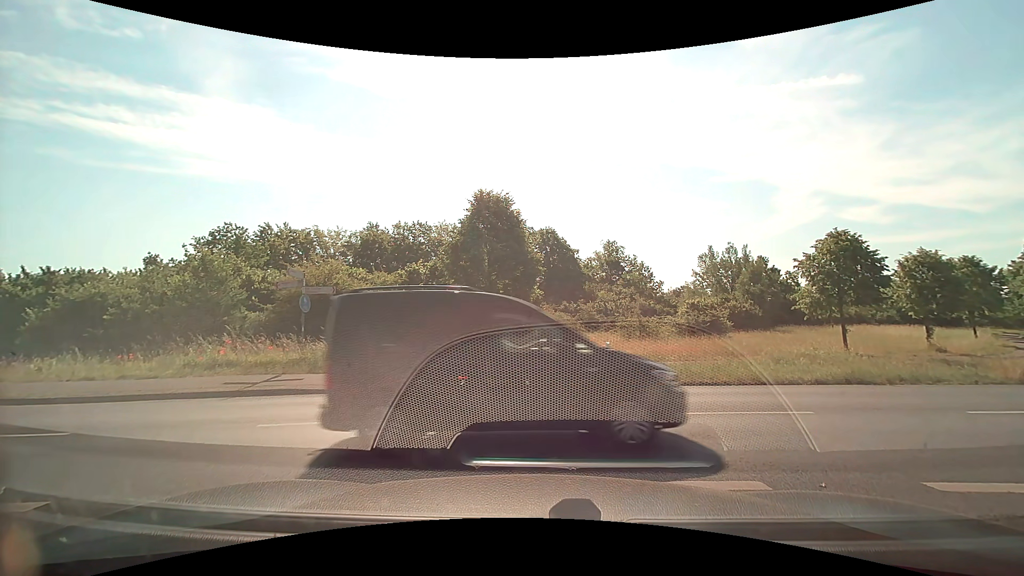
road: tertiary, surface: asphalt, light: Day
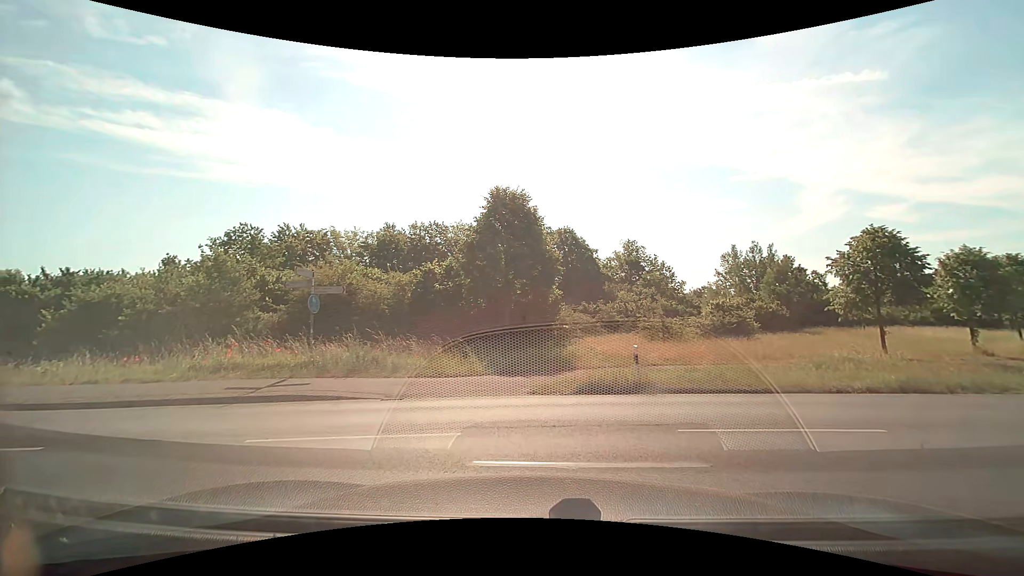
(0.0, +1.1) m; -1°
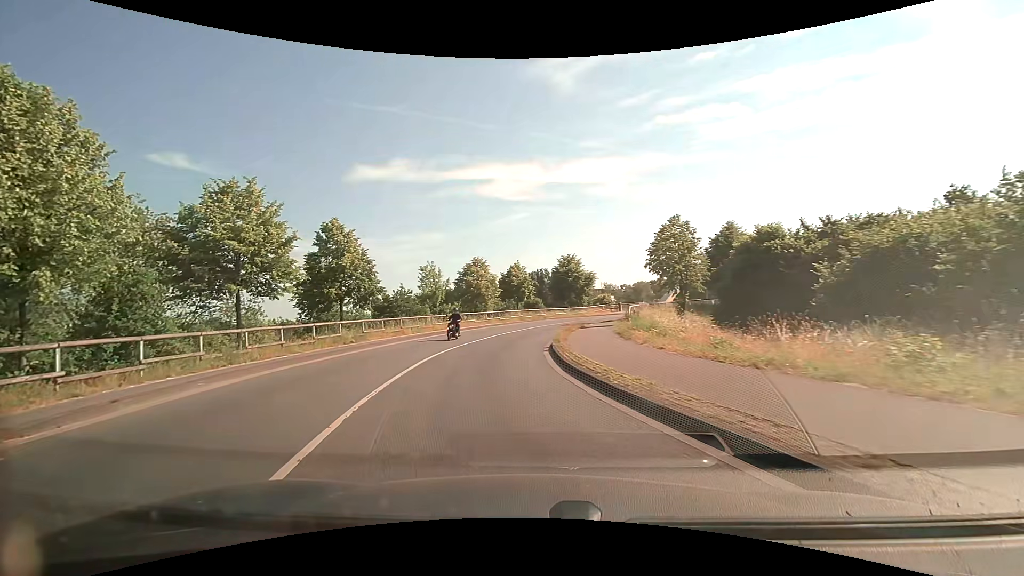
(-9.1, +10.5) m; -71°
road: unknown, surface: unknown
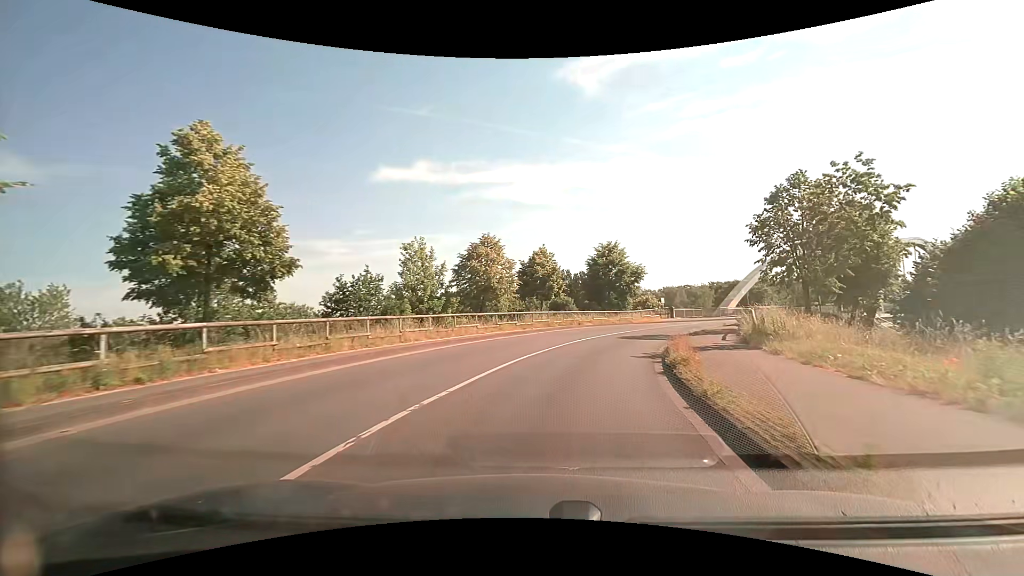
(-1.6, +16.4) m; -4°
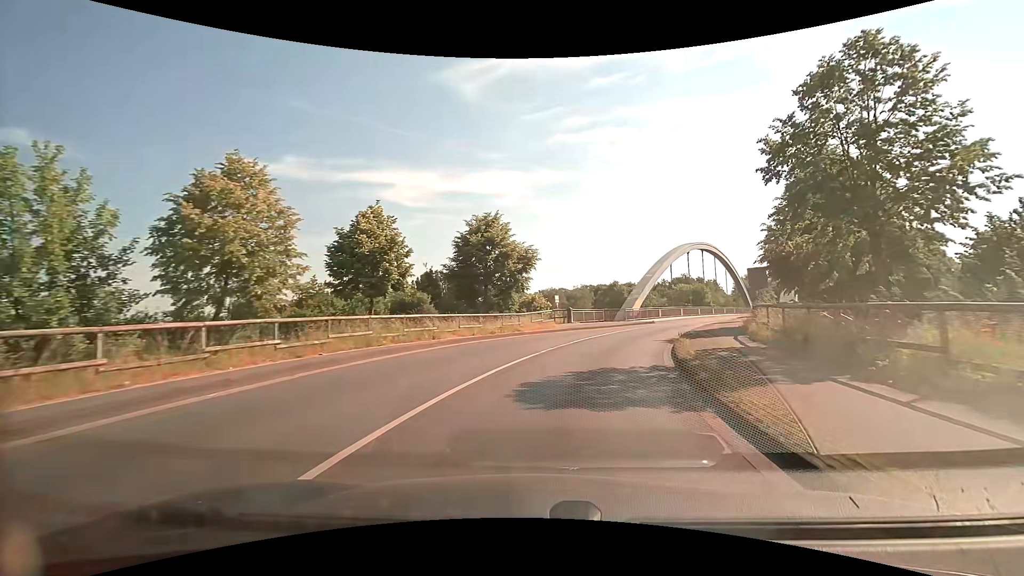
(+2.2, +18.0) m; +14°
(+1, +10) (+3, +20) (+6, +29) (+11, +38) (+16, +47) (+21, +55) (+26, +64) (+31, +72) (+36, +81) (+42, +89) m
